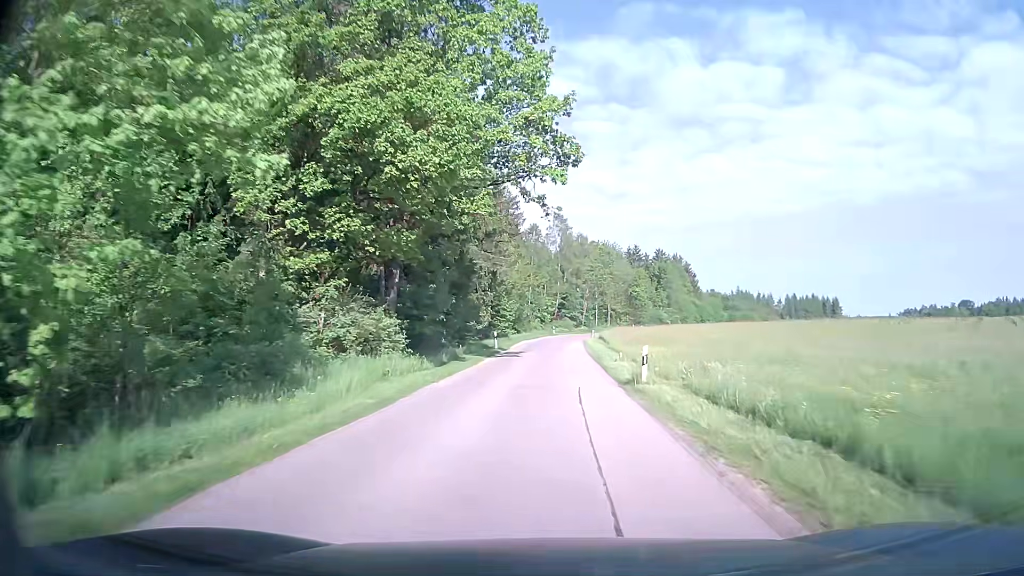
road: unclassified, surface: asphalt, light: Day
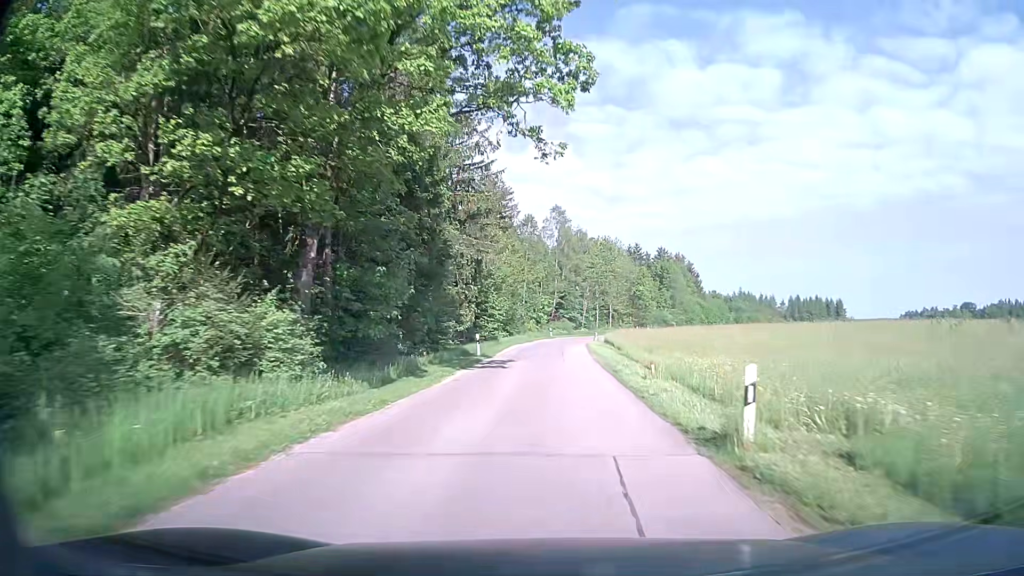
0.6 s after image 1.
(0.0, +8.7) m; +1°
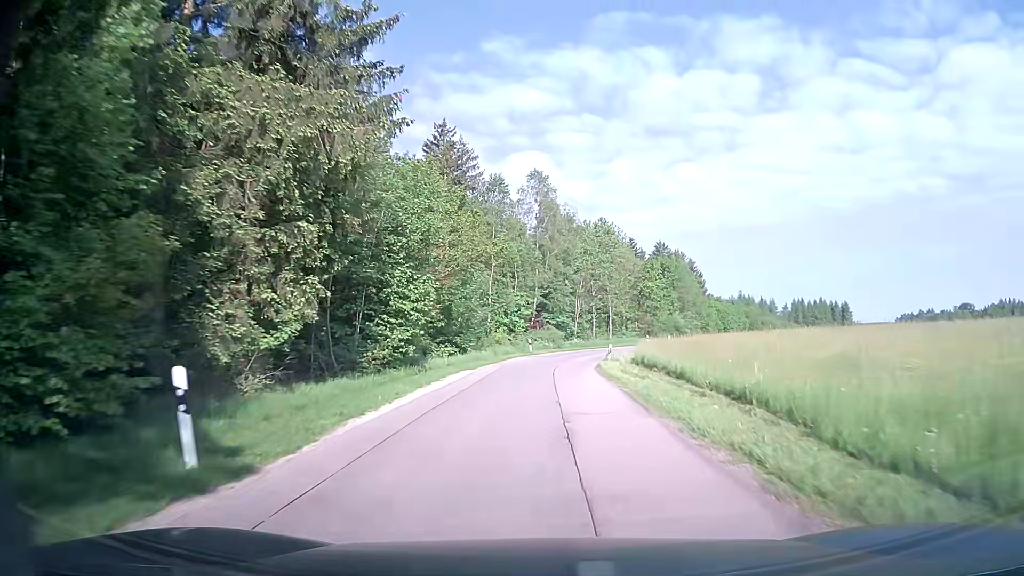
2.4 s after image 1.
(+0.2, +25.2) m; +1°
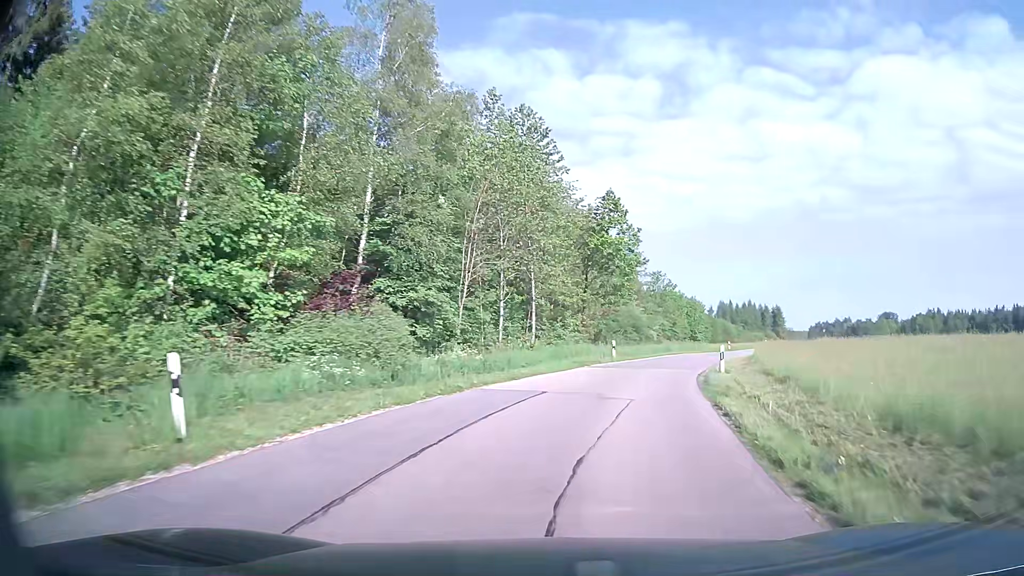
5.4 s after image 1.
(+1.4, +38.4) m; +9°
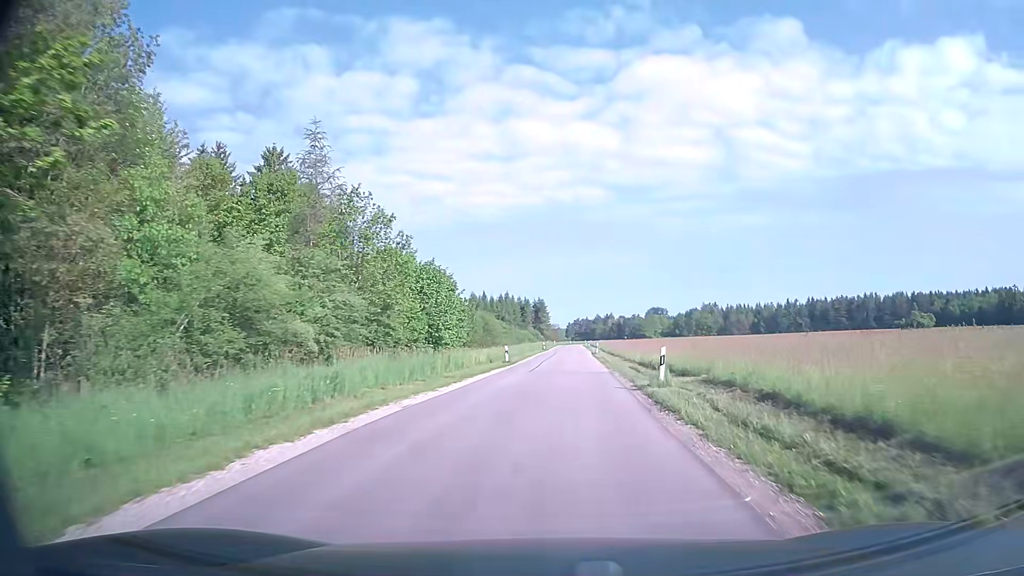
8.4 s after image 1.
(+7.9, +36.1) m; +22°
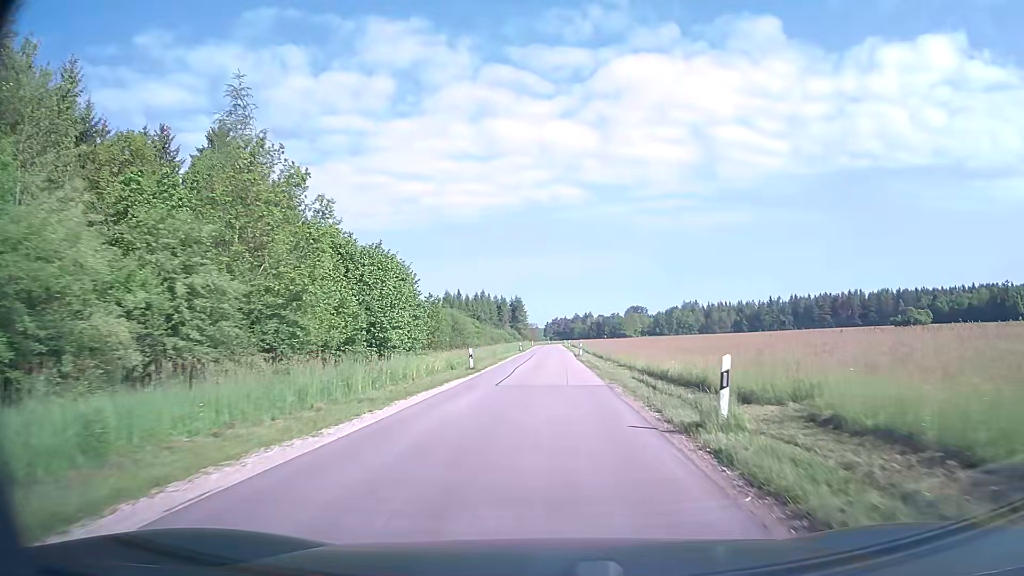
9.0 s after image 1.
(+0.1, +7.8) m; +2°
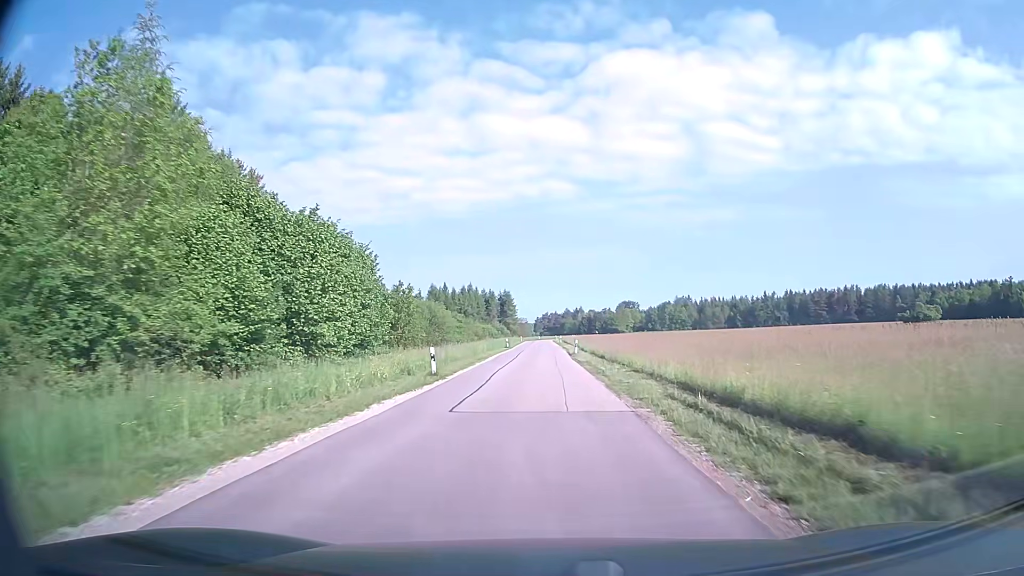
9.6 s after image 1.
(+0.1, +8.0) m; +1°
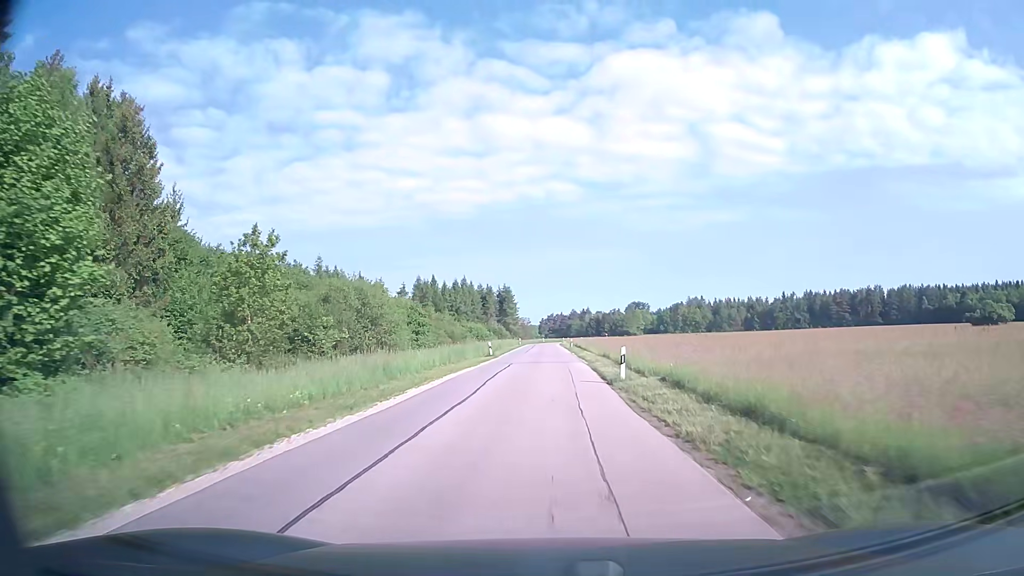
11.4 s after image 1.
(+0.1, +25.3) m; 0°
(0, +10) (0, +20) (0, +30) (0, +40) (0, +50) (0, +60) (0, +70) (0, +80) (+1, +90) (+1, +100) m
